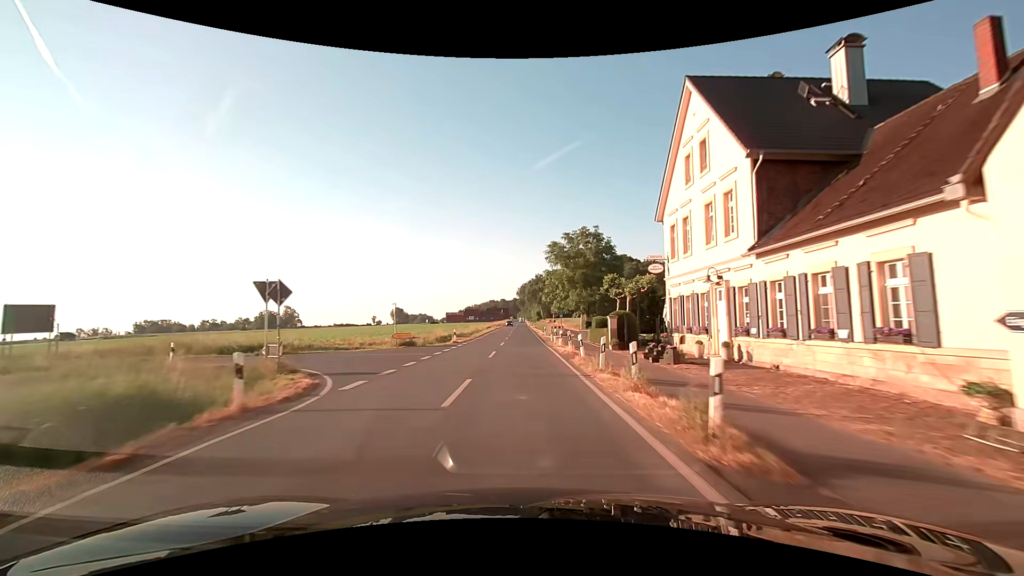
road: secondary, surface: asphalt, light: Day
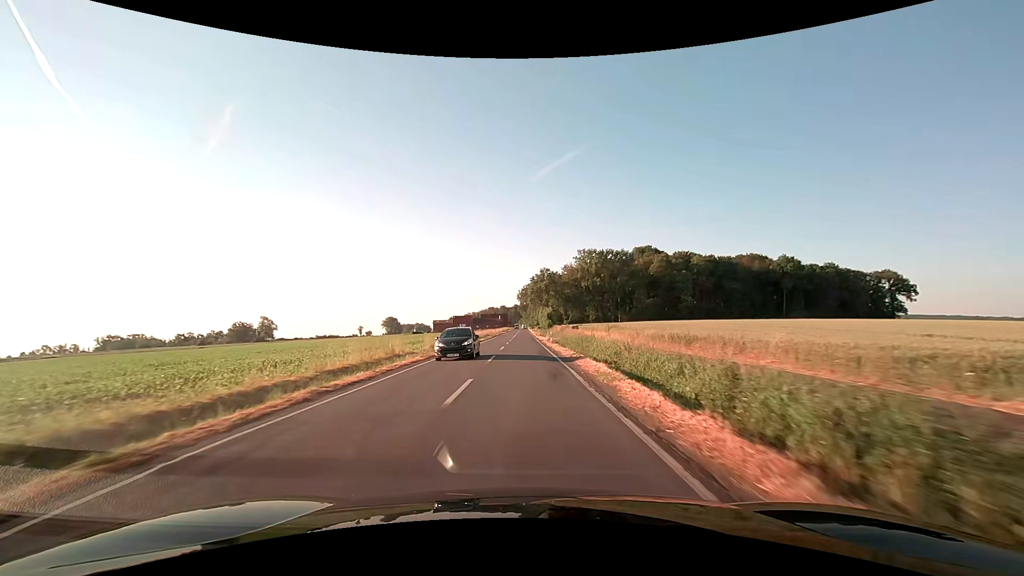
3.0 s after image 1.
(-0.5, +54.5) m; -1°
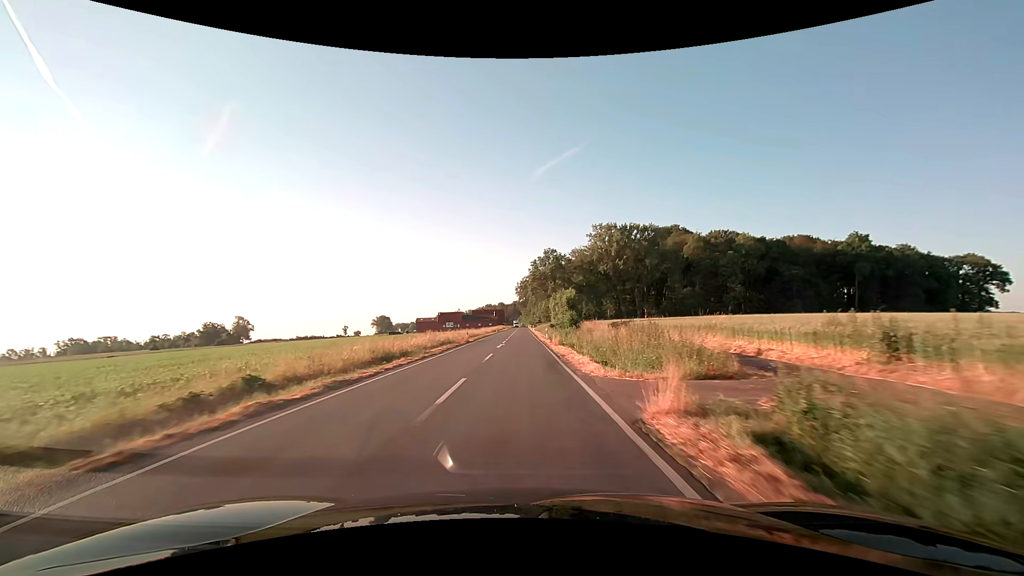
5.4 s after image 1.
(+0.2, +43.5) m; 0°
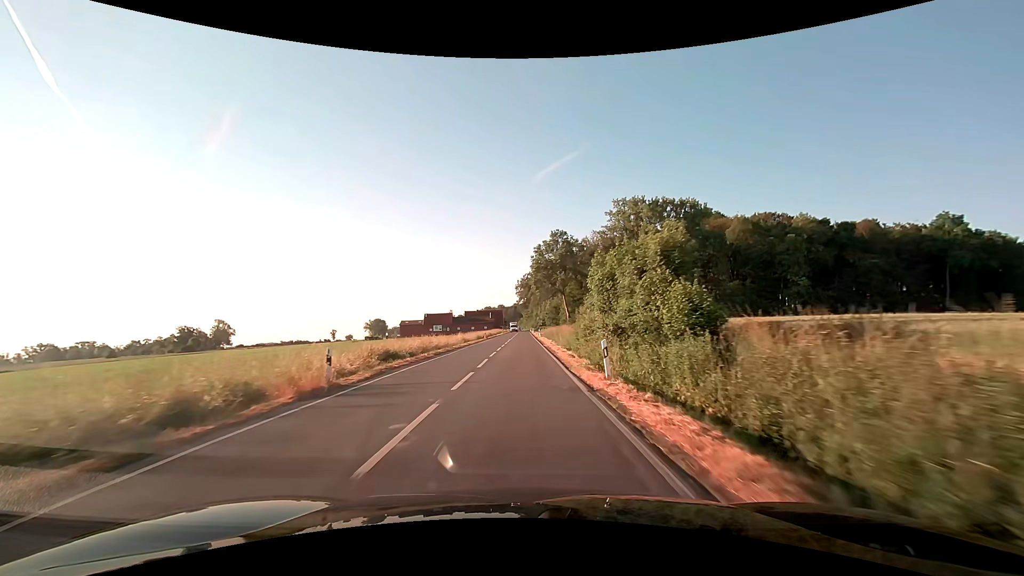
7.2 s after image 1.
(-0.1, +32.7) m; 0°
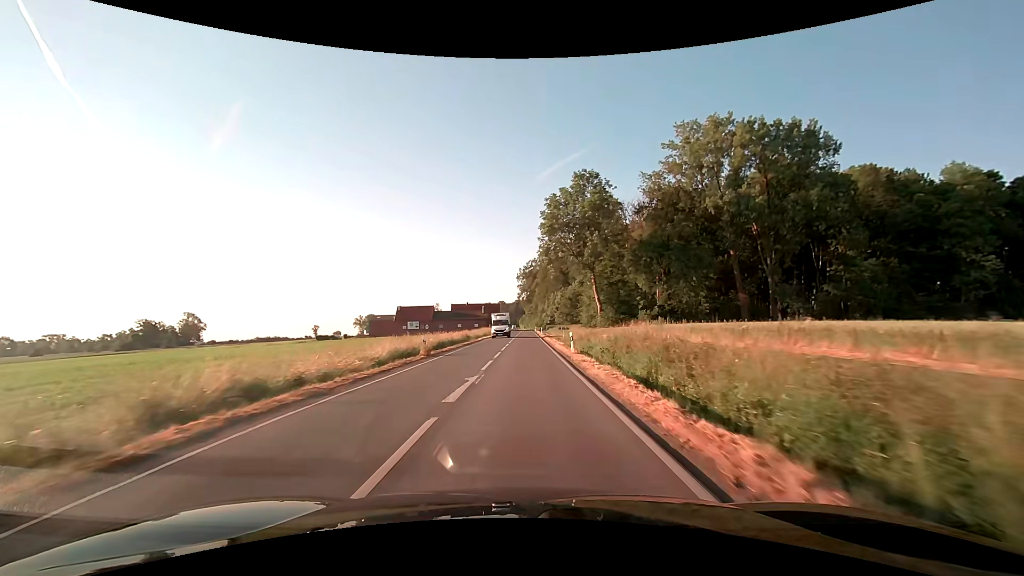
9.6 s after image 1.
(-0.3, +43.6) m; 0°
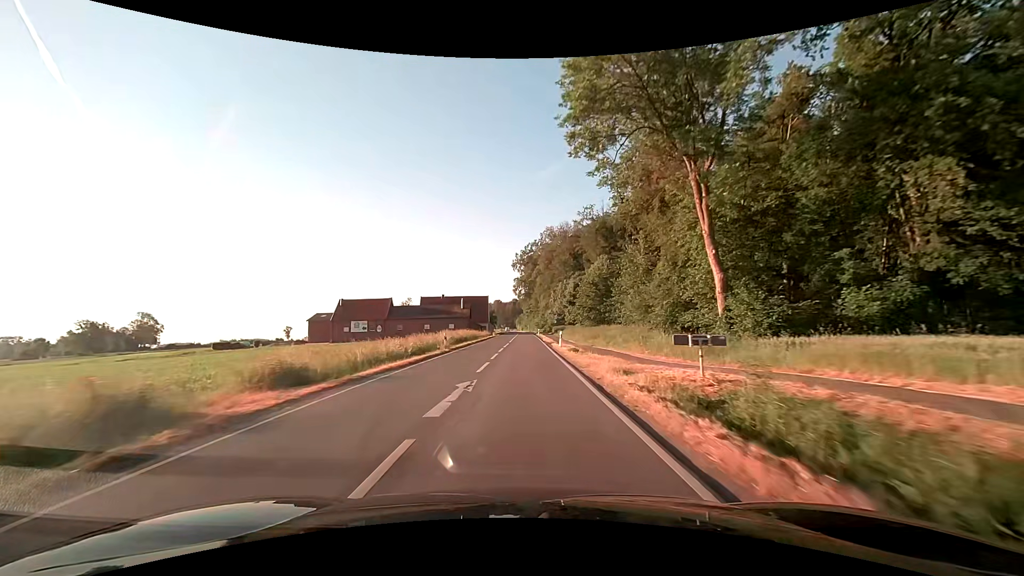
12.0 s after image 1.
(+0.2, +43.7) m; 0°
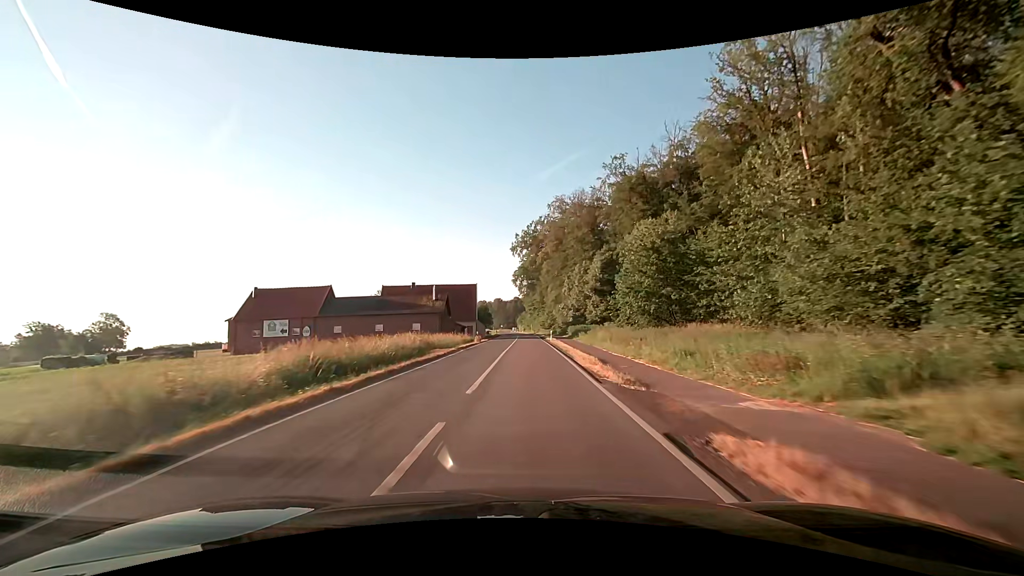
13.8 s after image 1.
(-0.1, +32.7) m; 0°
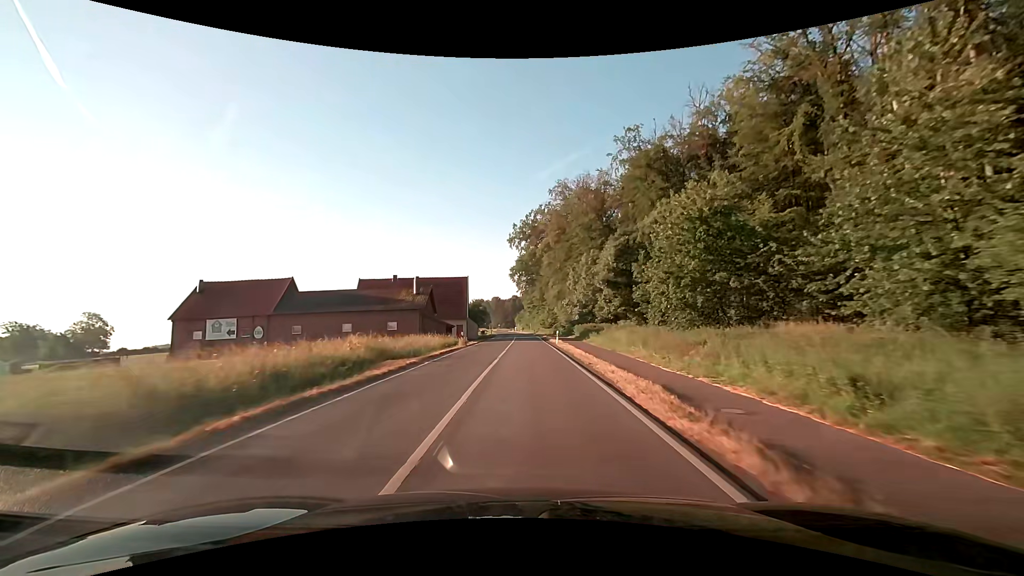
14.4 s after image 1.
(0.0, +10.9) m; 0°
(0, +10) (0, +20) (0, +30) (0, +40) (0, +50) (0, +60) (0, +70) (0, +80) (-1, +90) (-1, +100) m
